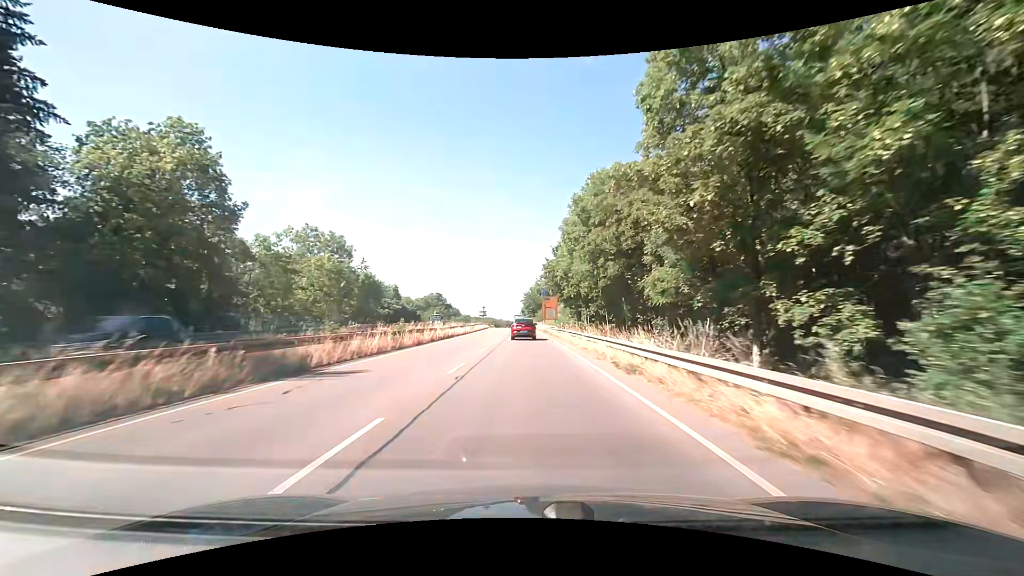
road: trunk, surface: asphalt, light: Day
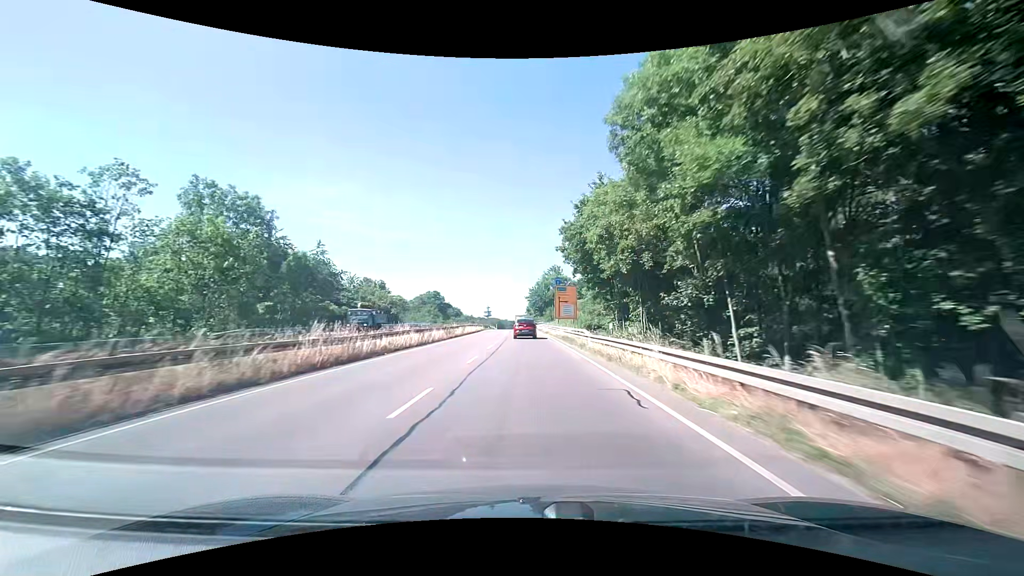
(-0.2, +23.9) m; -1°
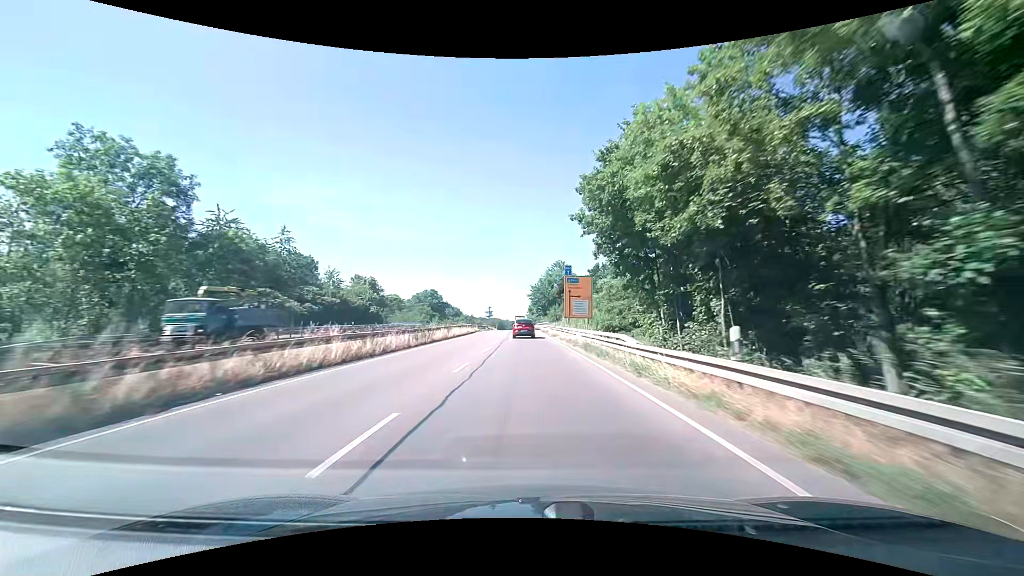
(-0.1, +12.0) m; 0°
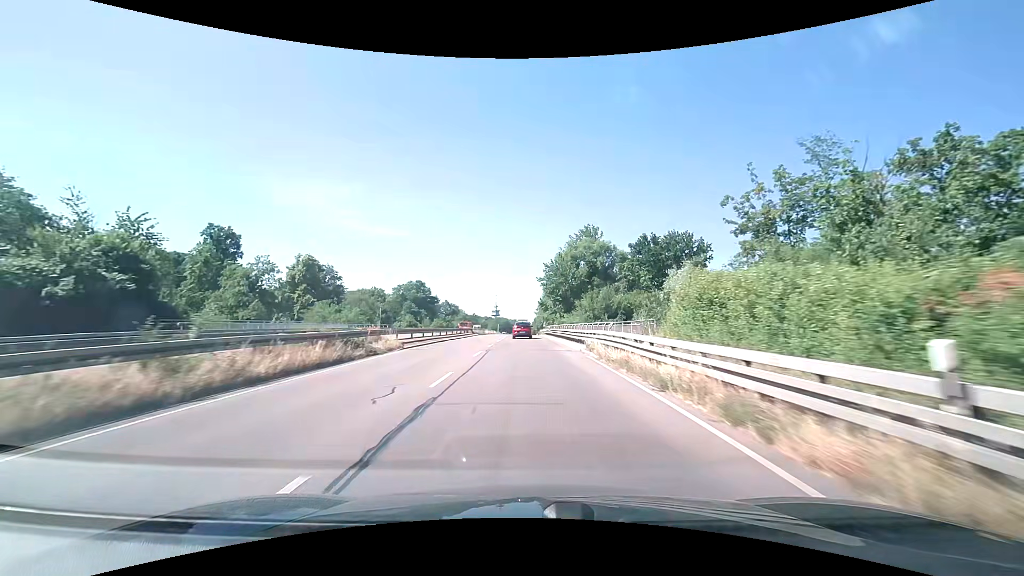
(-0.4, +48.3) m; -1°
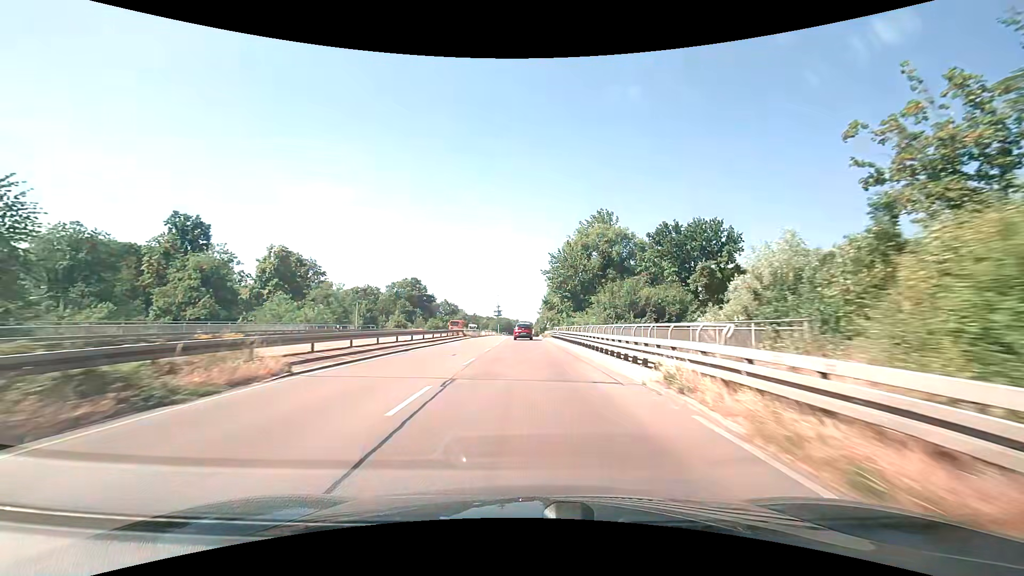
(0.0, +12.1) m; 0°
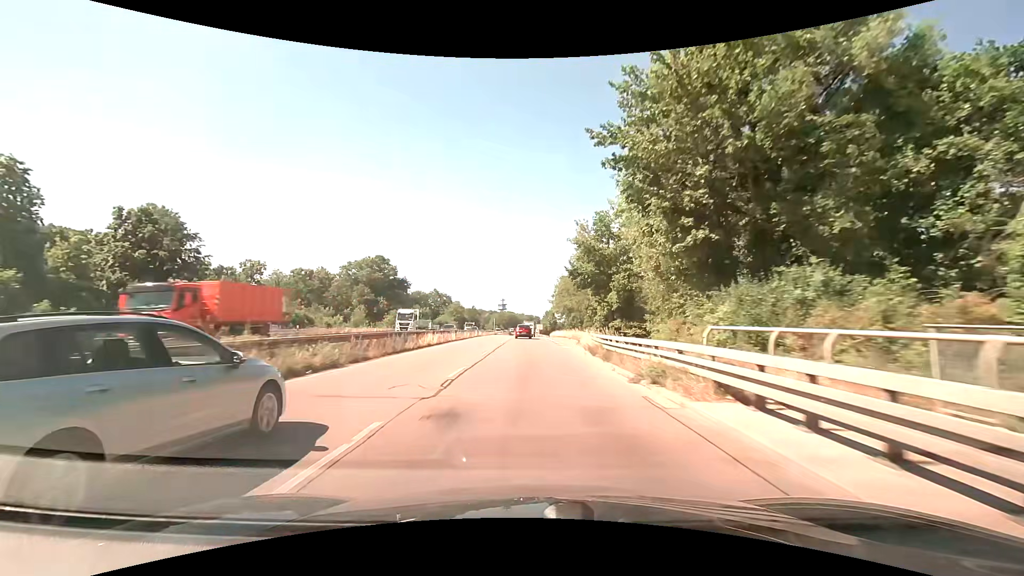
(-0.4, +48.7) m; -1°
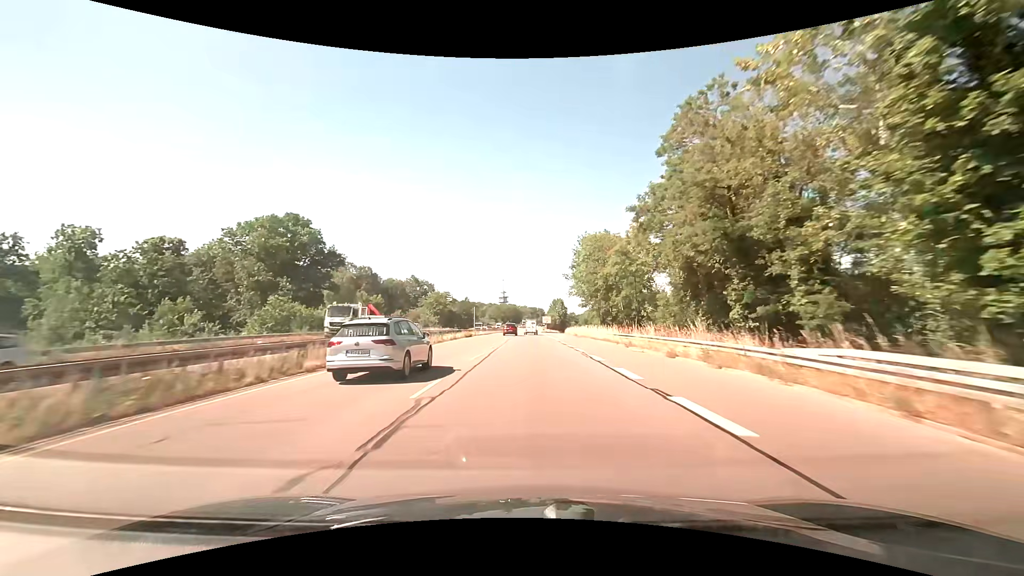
(0.0, +49.4) m; 0°
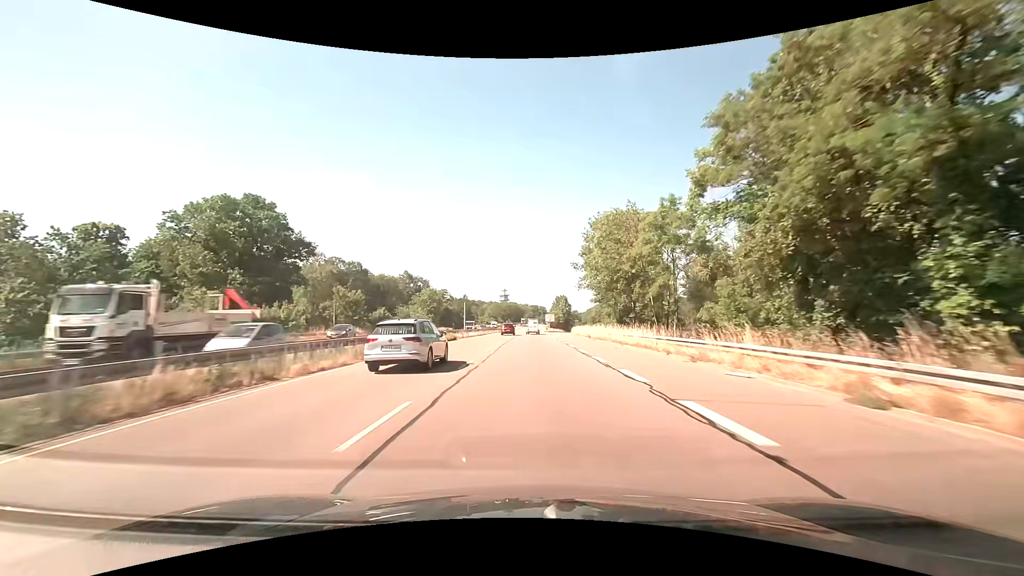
(0.0, +12.4) m; 0°
(0, +10) (0, +20) (0, +30) (0, +40) (0, +50) (0, +60) (0, +70) (0, +80) (+1, +90) (+1, +100) m
